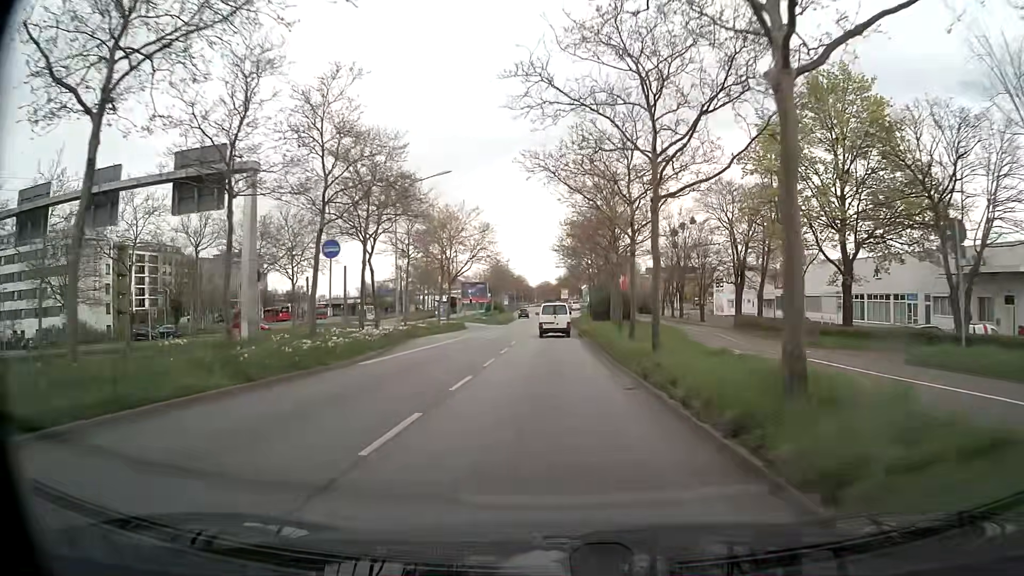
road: primary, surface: asphalt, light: Day
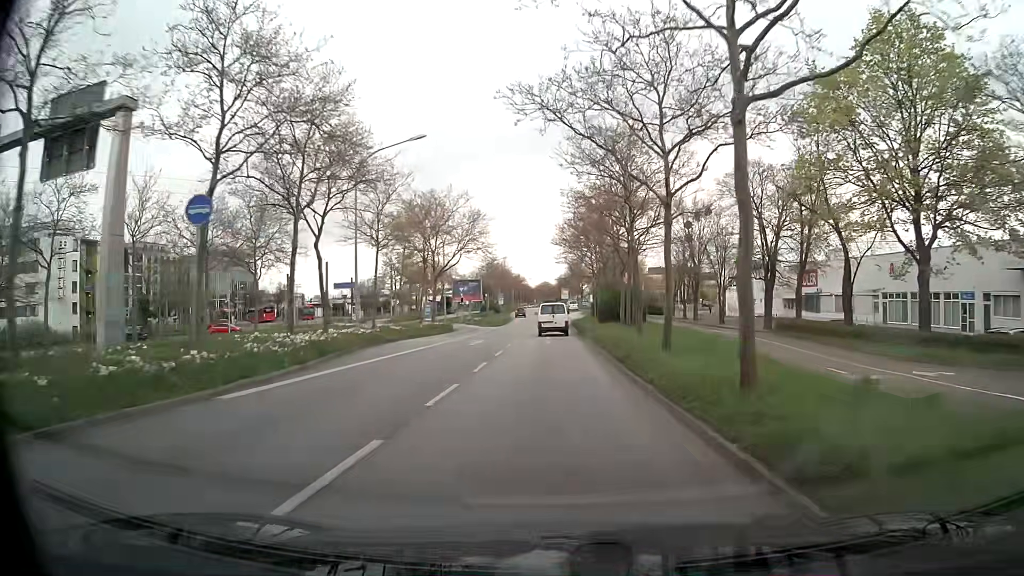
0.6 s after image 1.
(0.0, +8.3) m; 0°
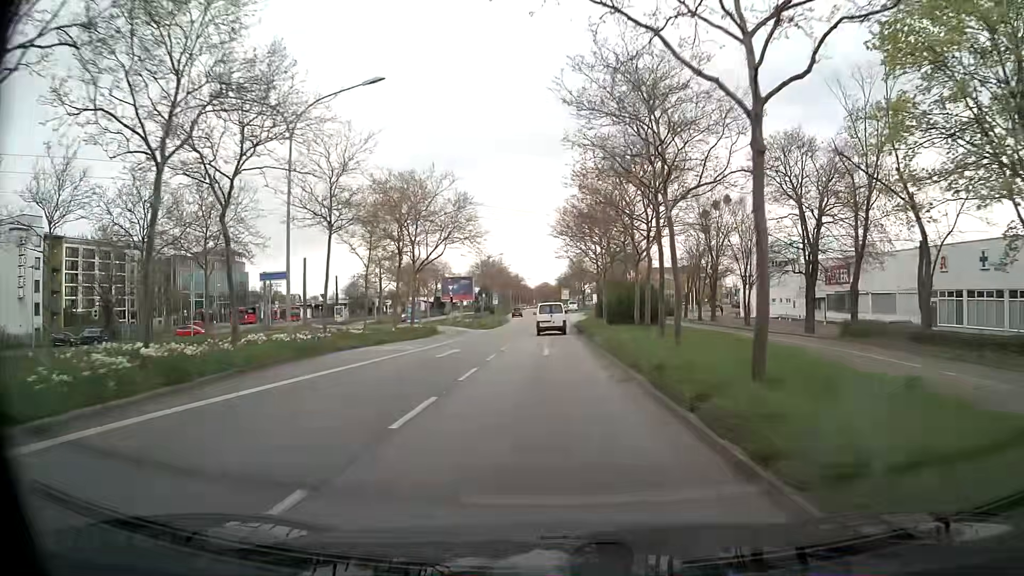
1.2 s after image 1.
(0.0, +8.4) m; 0°
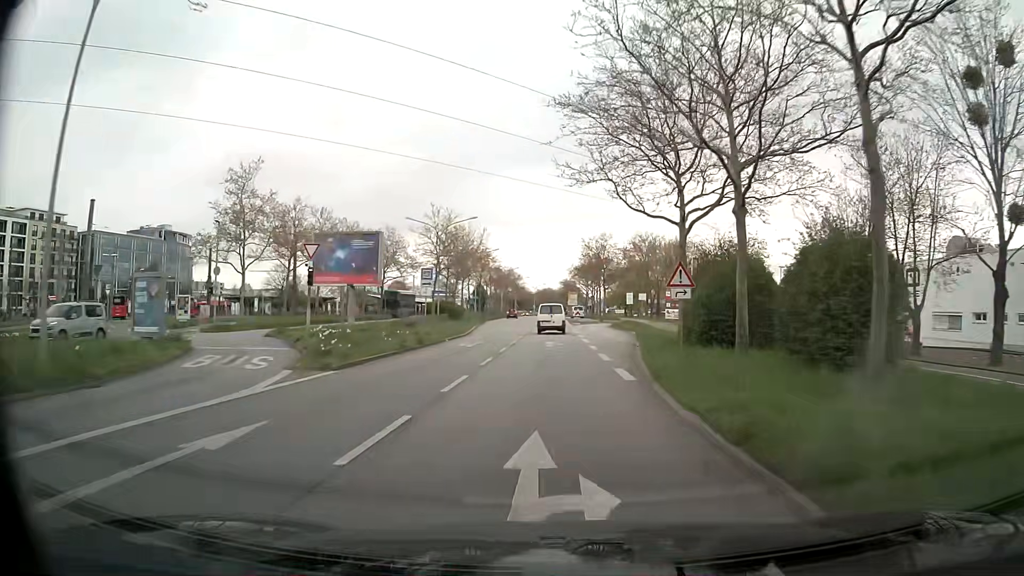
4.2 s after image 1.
(+0.1, +43.9) m; 0°
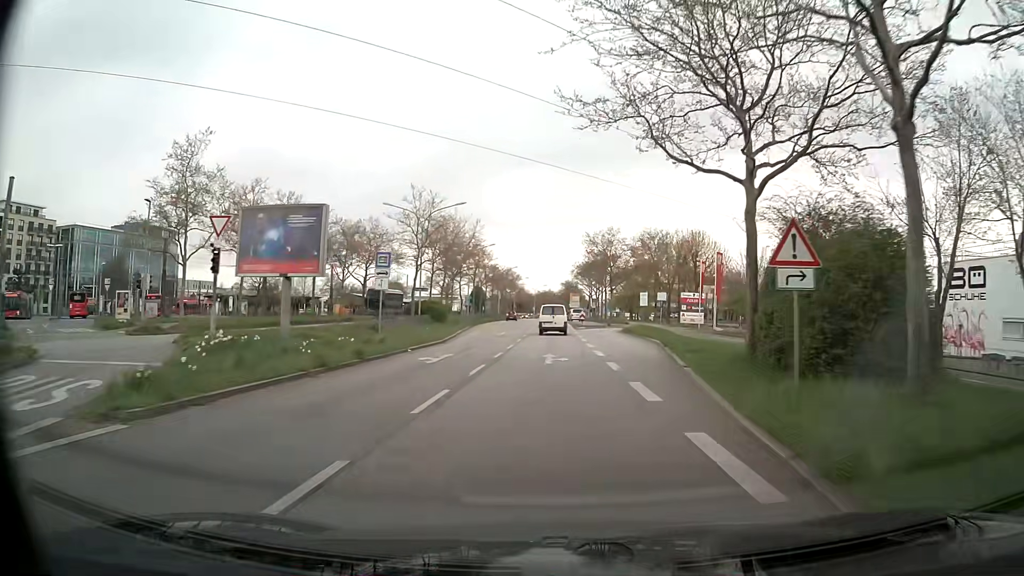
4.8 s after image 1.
(0.0, +9.1) m; 0°
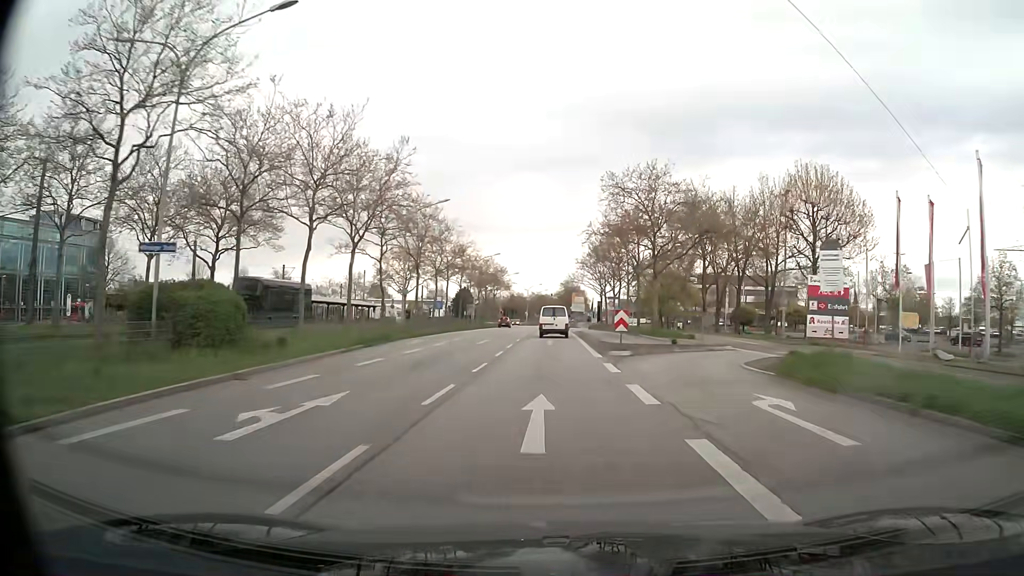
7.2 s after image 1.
(+0.1, +36.5) m; 0°
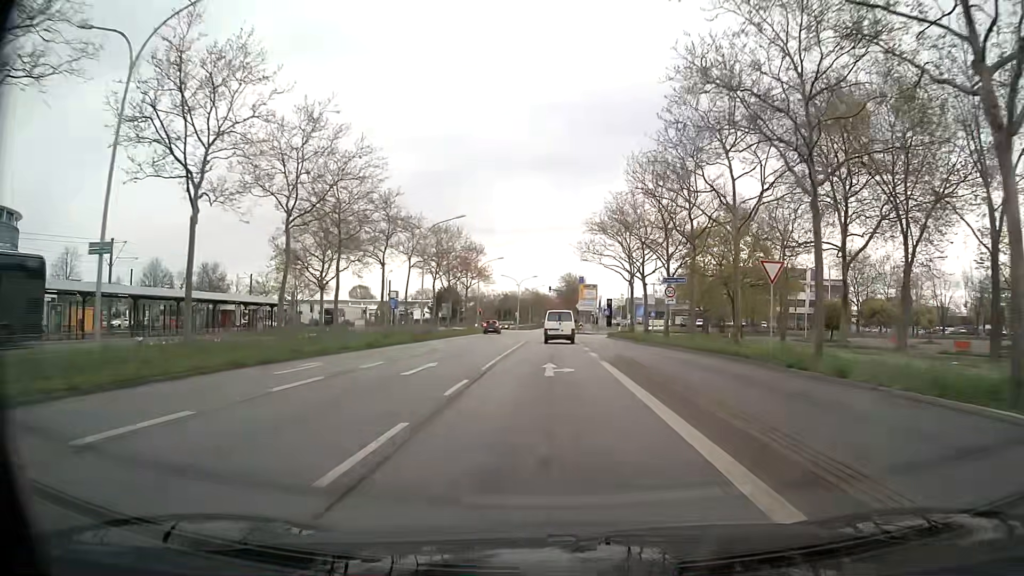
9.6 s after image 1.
(-0.1, +35.8) m; 0°
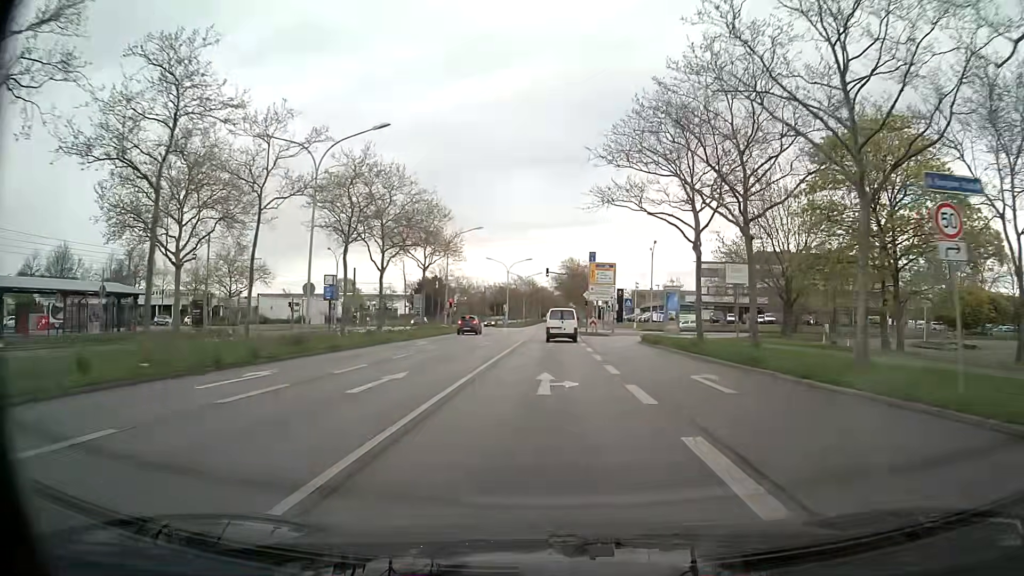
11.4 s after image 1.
(+0.1, +25.9) m; 0°
(0, +10) (0, +20) (0, +30) (0, +40) (0, +50) (0, +60) (0, +70) (0, +80) (0, +90) (+1, +100) m
